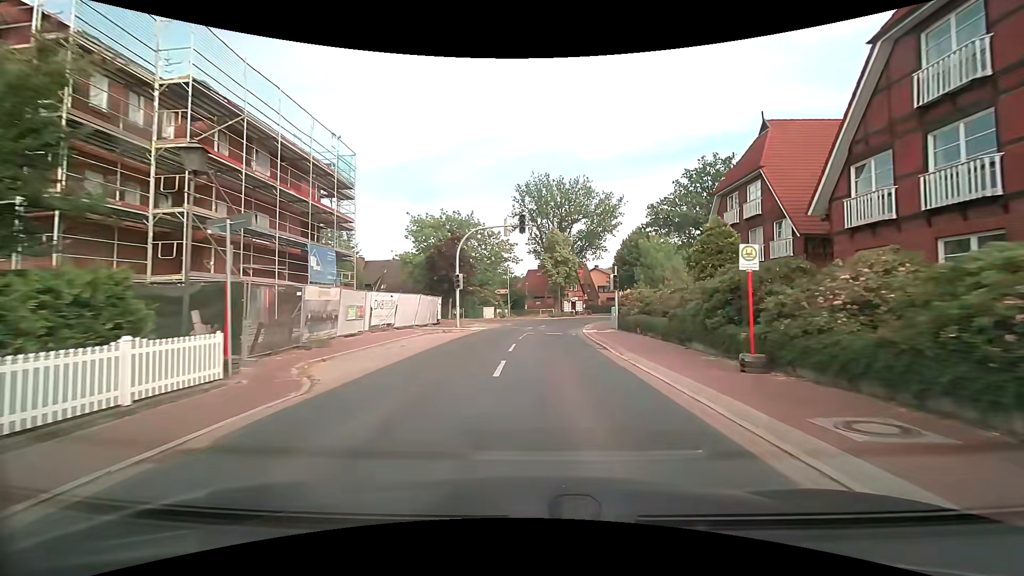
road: secondary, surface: asphalt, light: Day
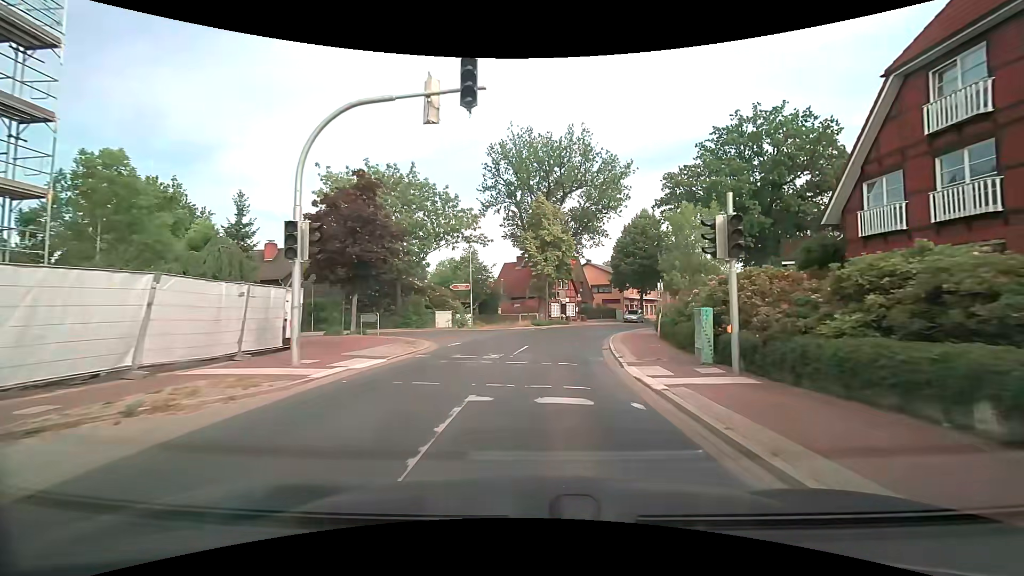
(+0.2, +19.5) m; +3°
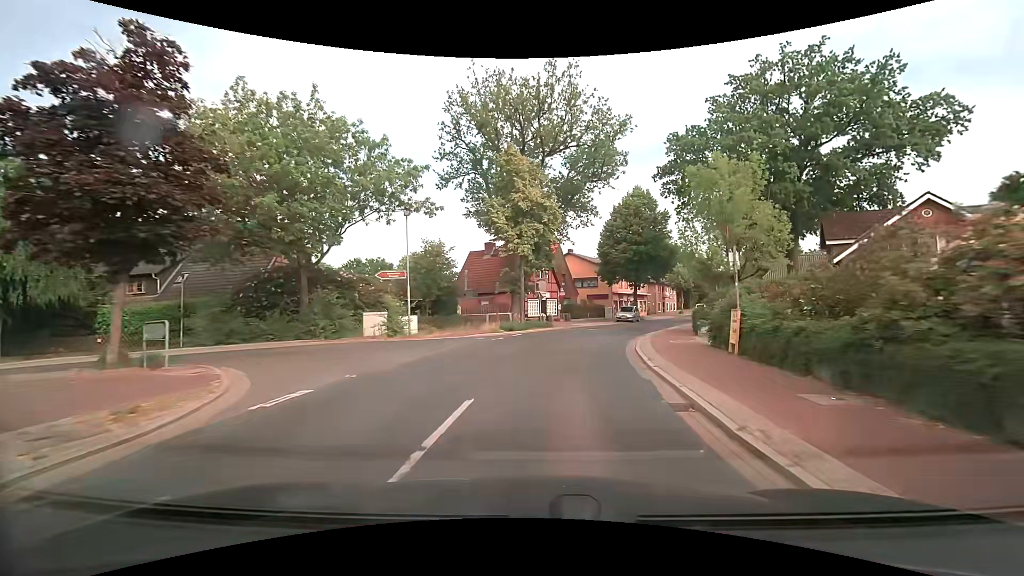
(+0.1, +12.2) m; +1°
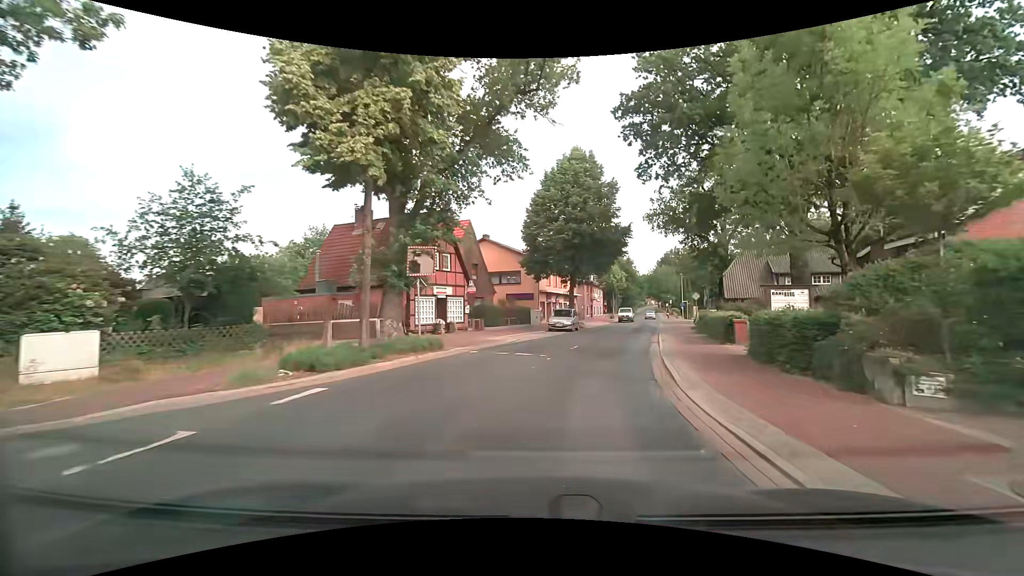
(+1.3, +17.0) m; +10°
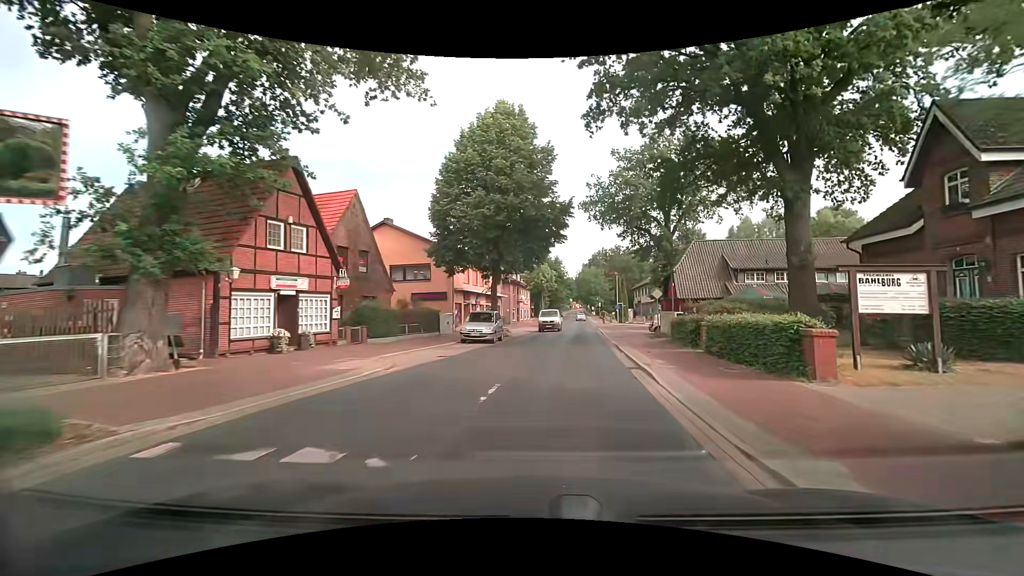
(+0.8, +10.7) m; +8°
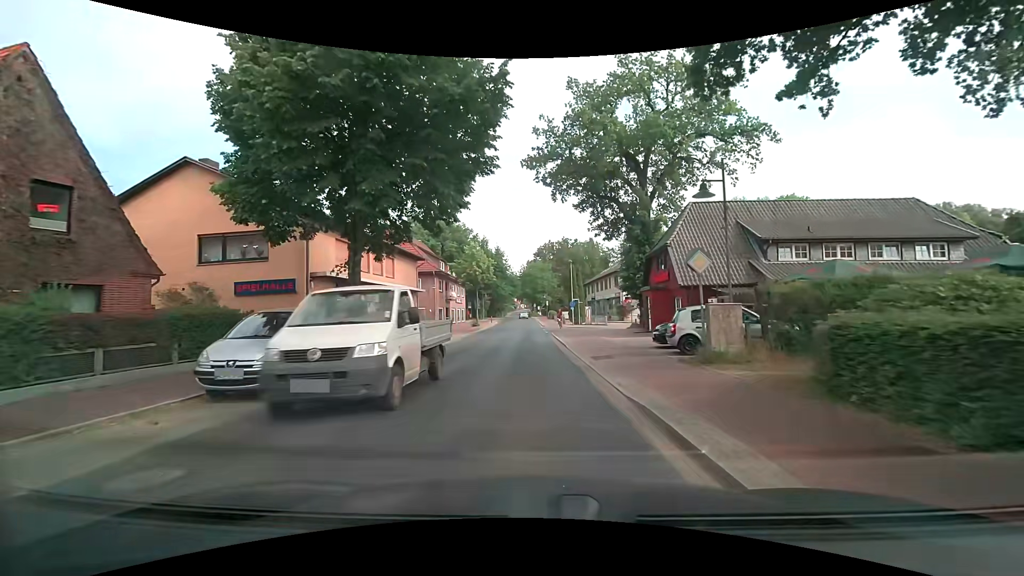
(+1.3, +16.4) m; +6°
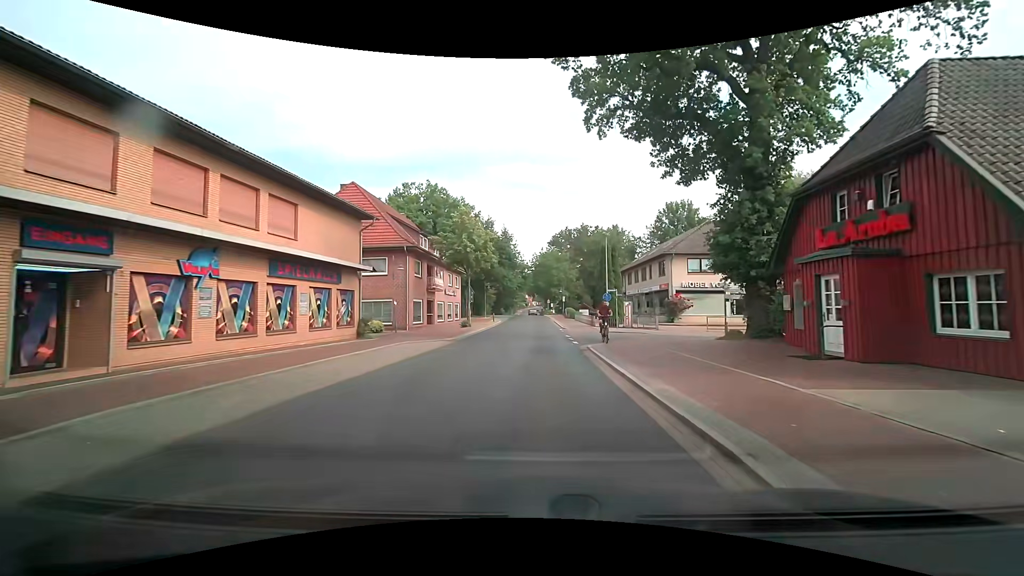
(-0.3, +17.4) m; 0°
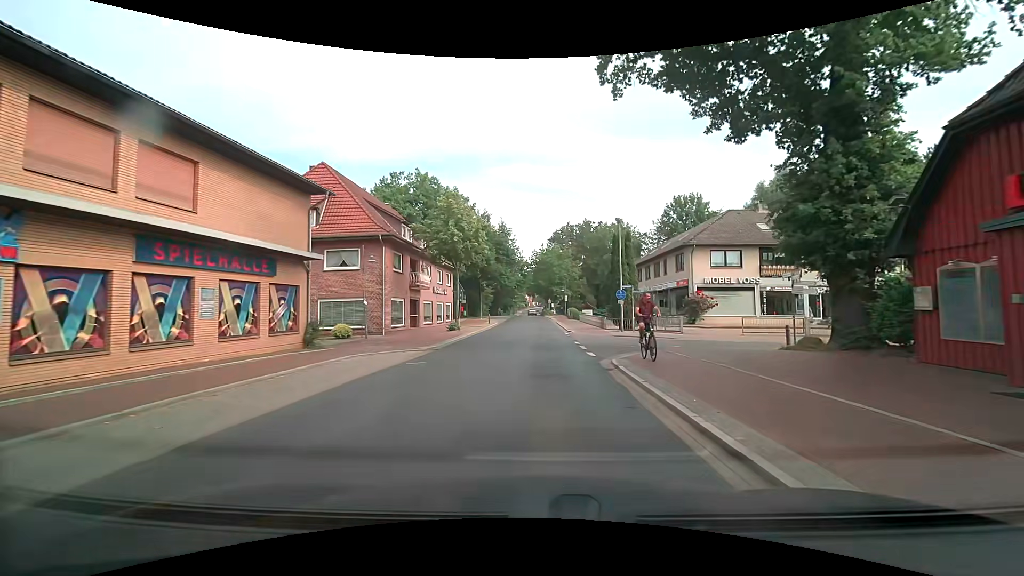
(-0.1, +6.1) m; -1°
(0, +10) (0, +20) (0, +30) (0, +40) (0, +50) (0, +60) (0, +70) (0, +80) (-1, +90) (-1, +100) m
